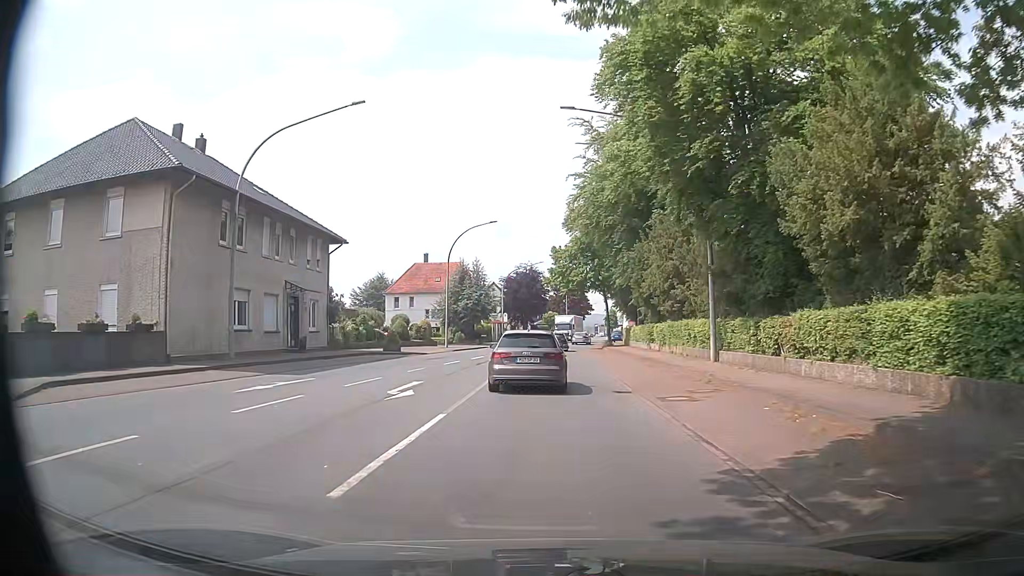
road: primary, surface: asphalt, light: Day
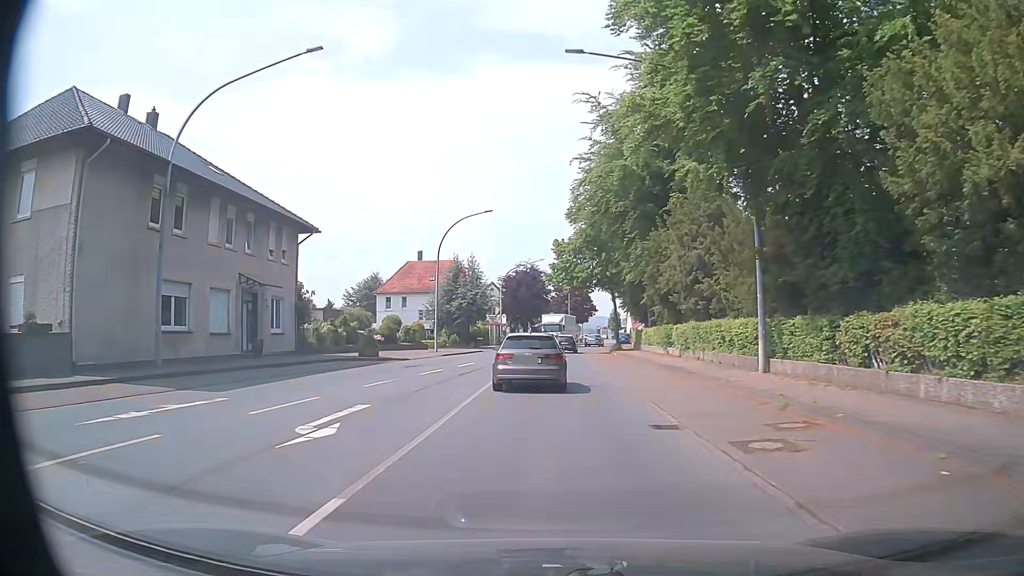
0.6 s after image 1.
(0.0, +5.7) m; 0°
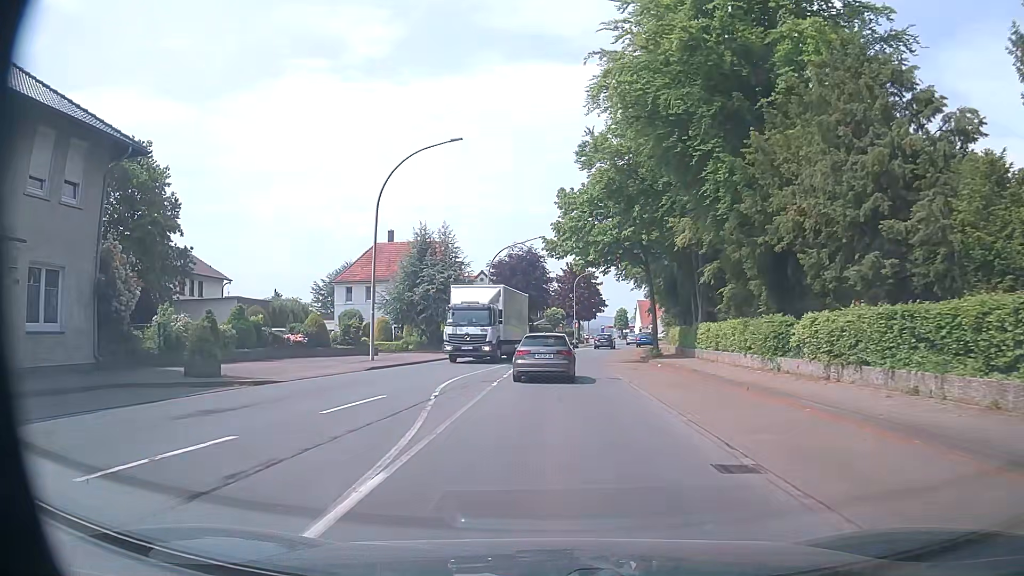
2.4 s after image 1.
(0.0, +17.7) m; 0°
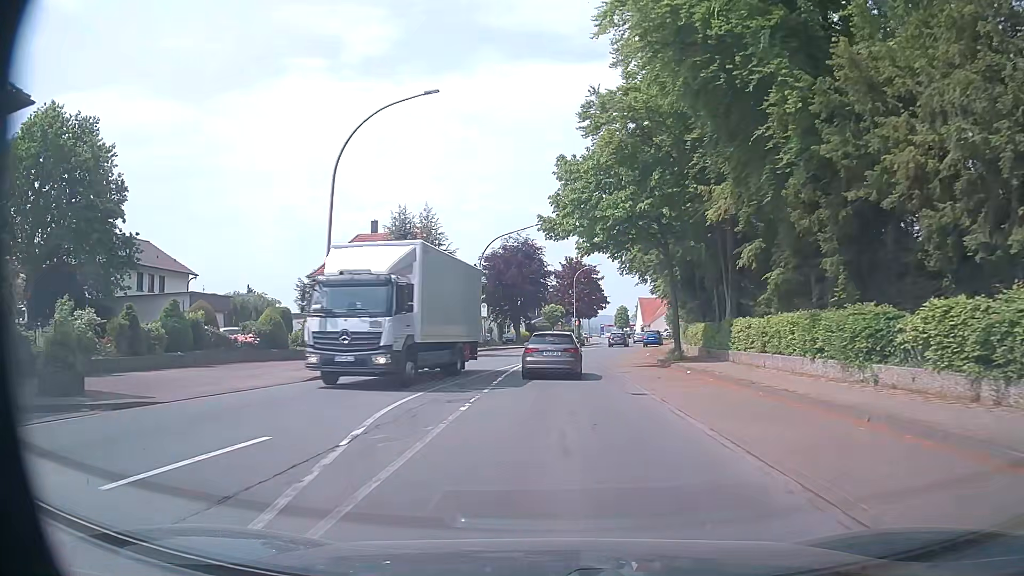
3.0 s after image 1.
(0.0, +6.2) m; 0°
